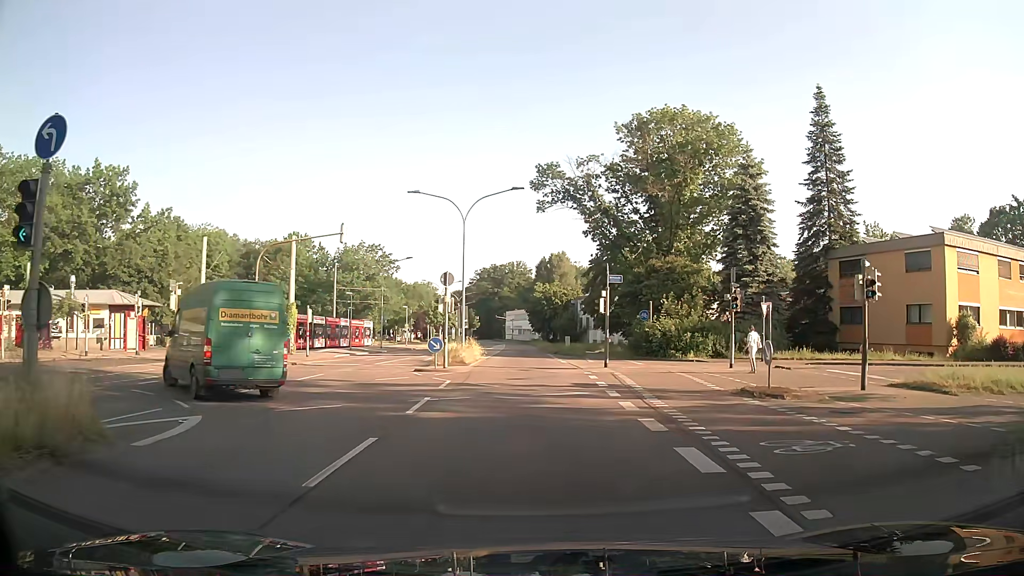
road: secondary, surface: asphalt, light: Day
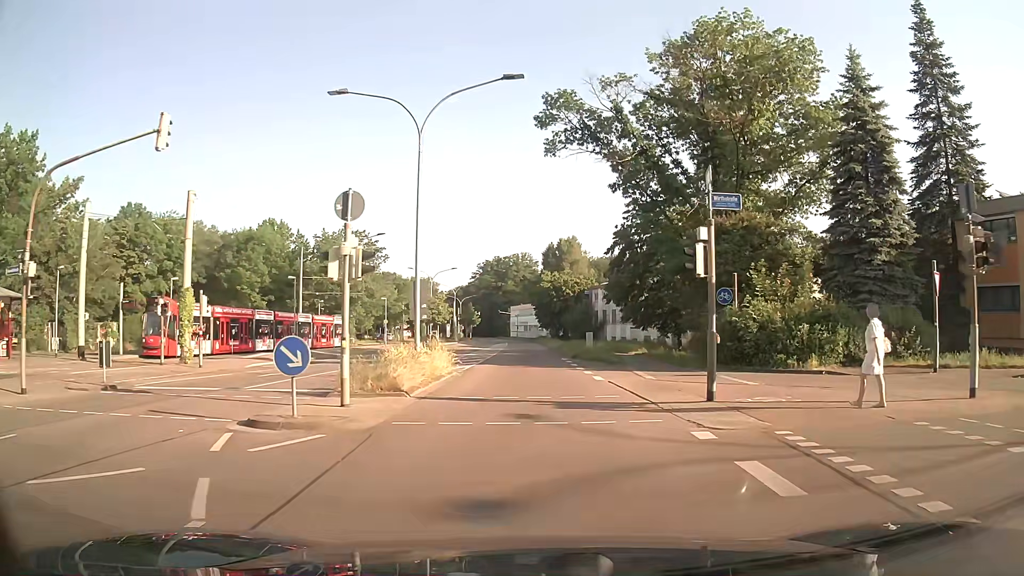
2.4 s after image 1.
(-0.1, +16.8) m; 0°
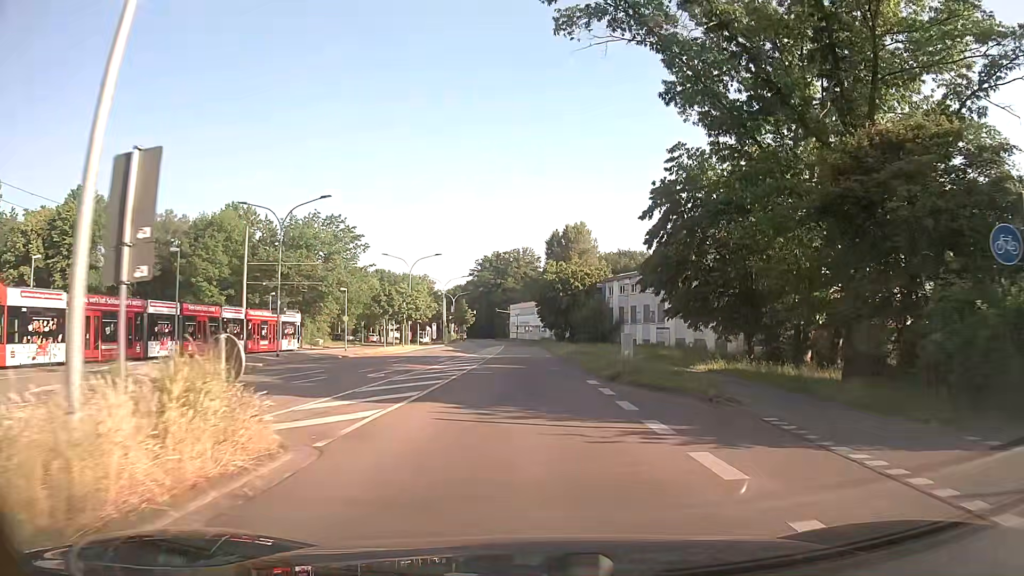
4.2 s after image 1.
(-0.1, +16.4) m; -1°
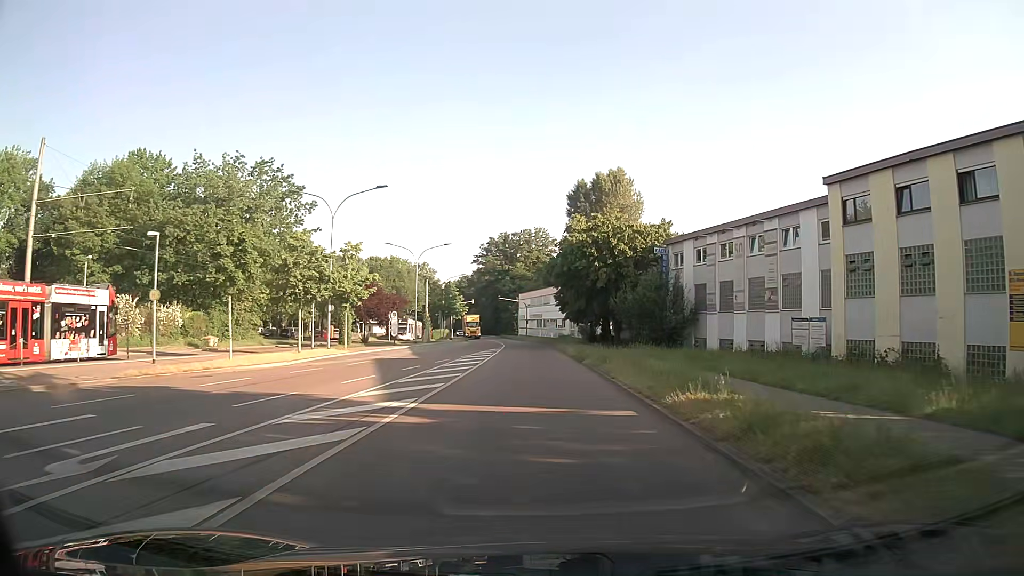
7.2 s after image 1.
(-0.2, +31.9) m; 0°
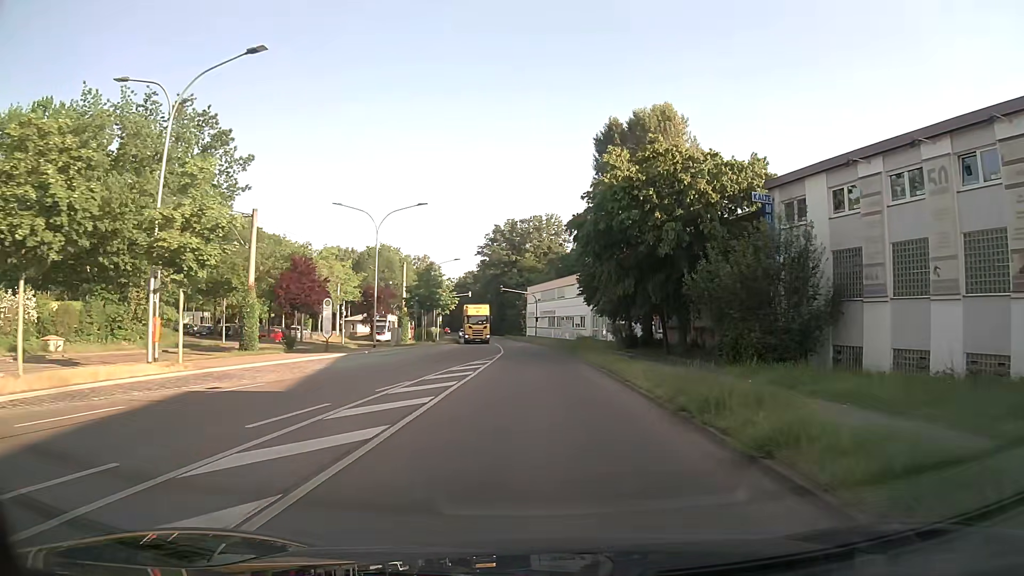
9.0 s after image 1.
(-0.4, +20.8) m; -1°
(0, +10) (0, +20) (0, +30) (0, +40) (-1, +50) (-1, +60) (-2, +70) (-3, +80) (-4, +90) (-6, +100) m
